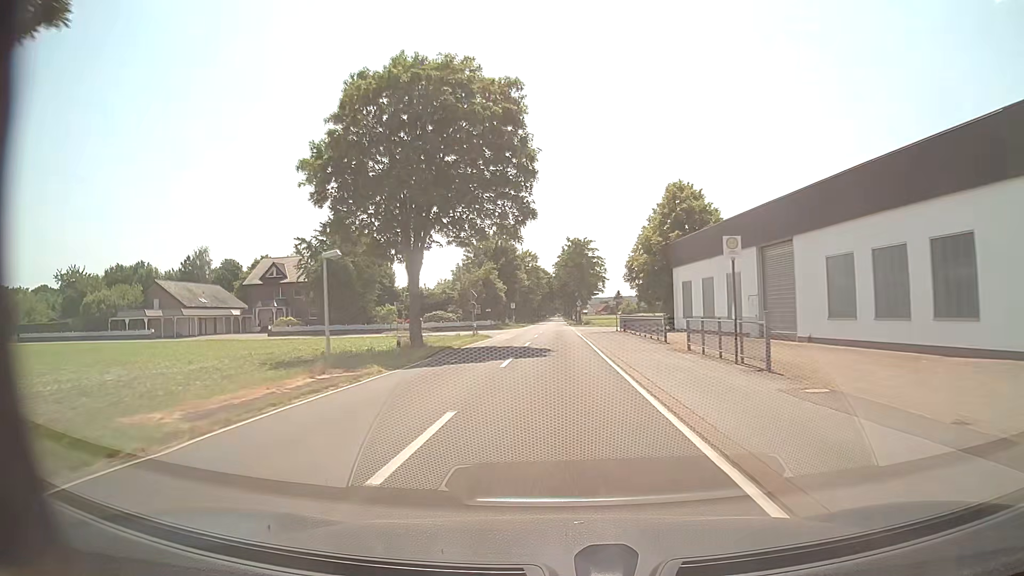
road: tertiary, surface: asphalt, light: Day
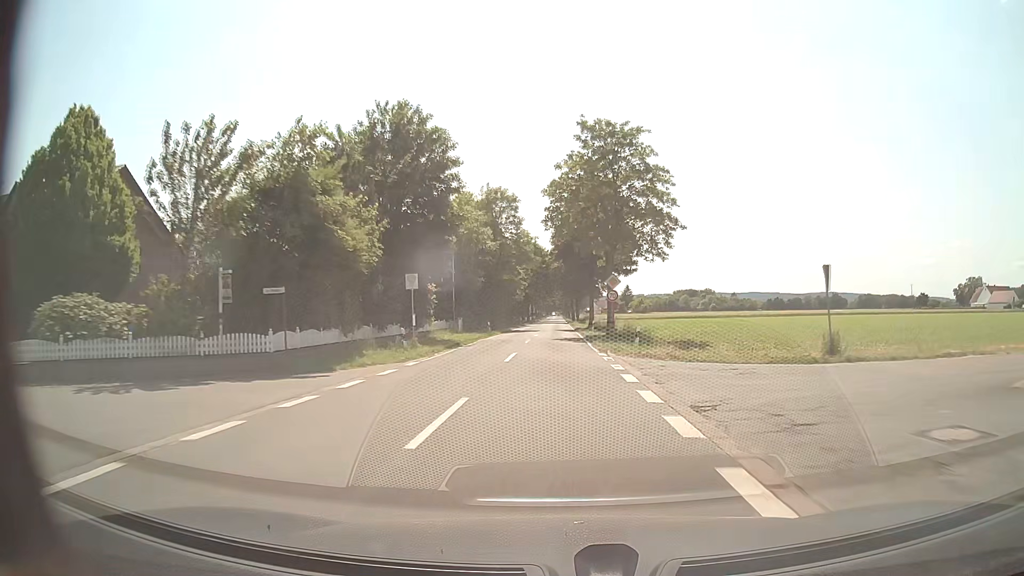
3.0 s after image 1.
(+0.2, +59.1) m; 0°
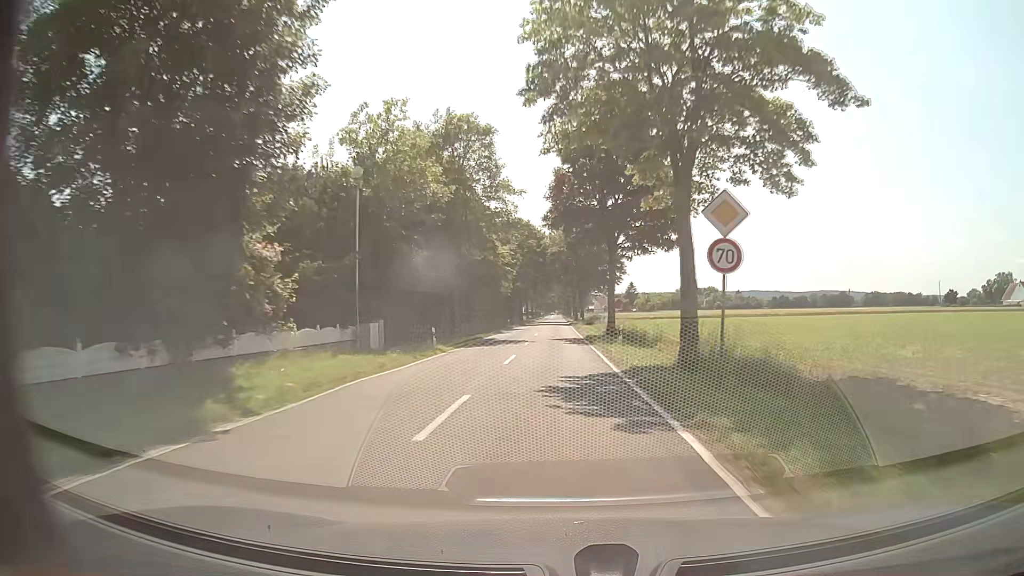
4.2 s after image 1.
(+0.1, +23.6) m; 0°
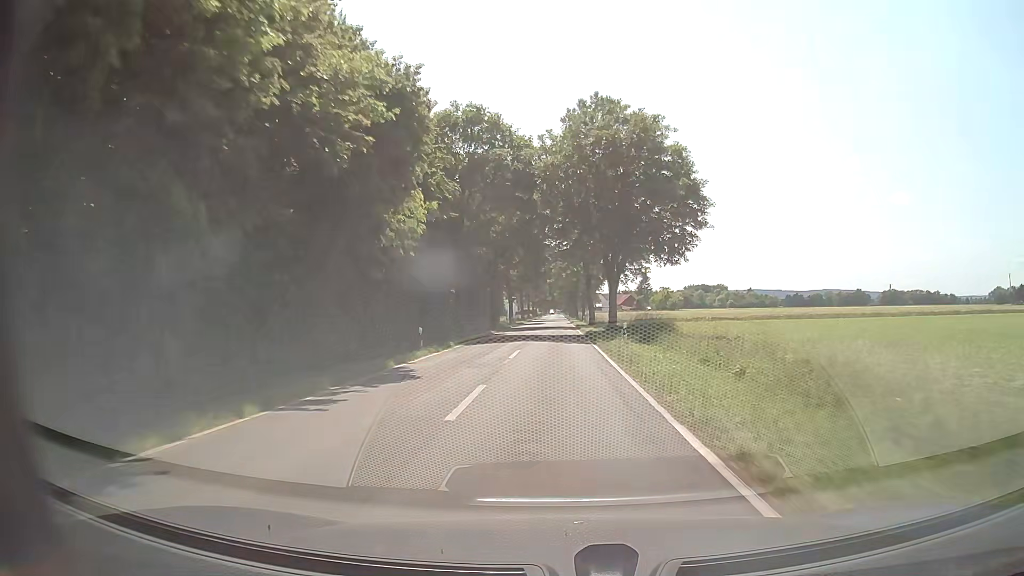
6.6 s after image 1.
(-0.1, +47.3) m; 0°
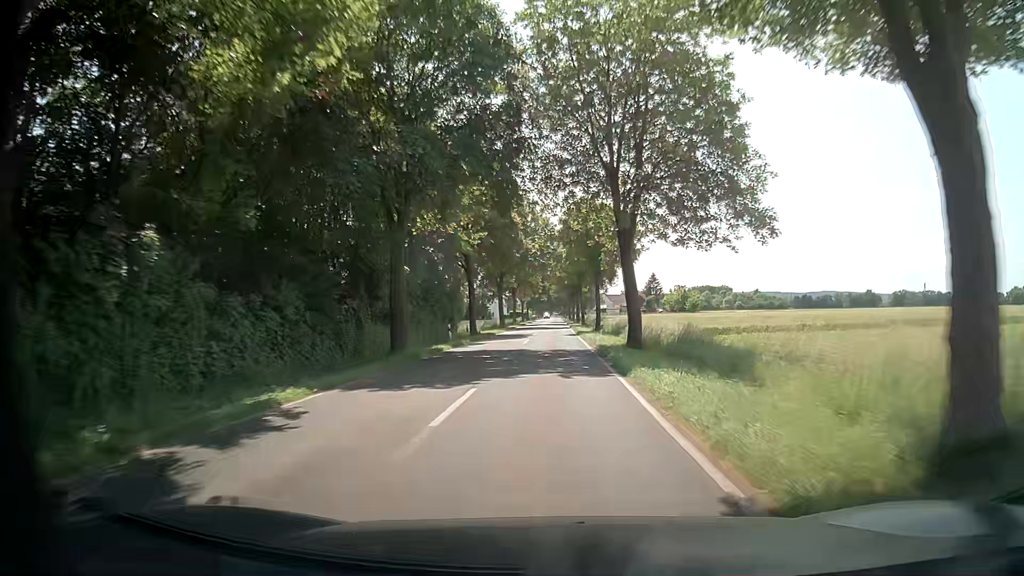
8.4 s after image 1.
(+0.1, +35.5) m; 0°
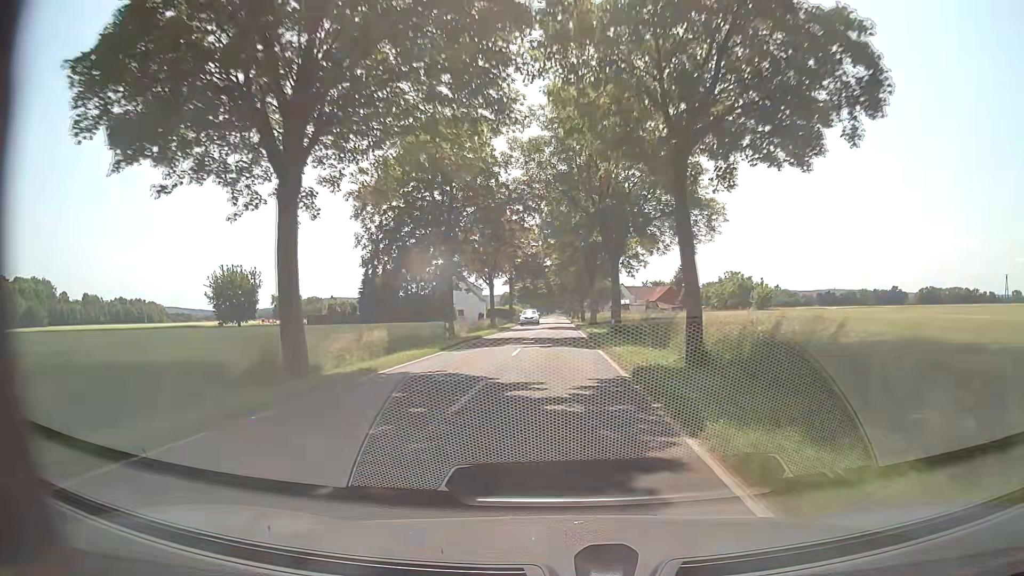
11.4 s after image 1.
(+0.1, +59.0) m; 0°
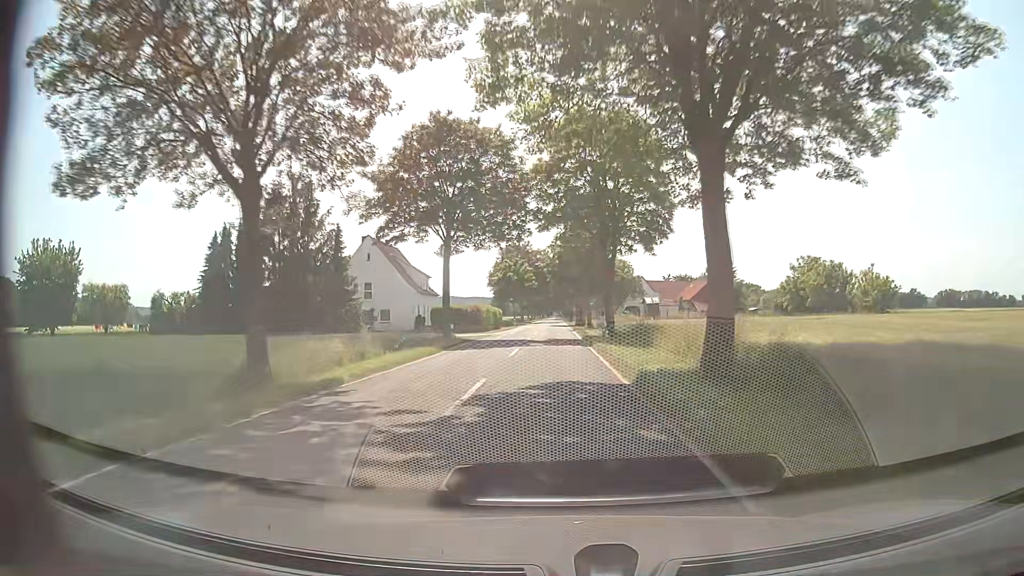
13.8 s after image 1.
(+0.2, +47.2) m; 0°
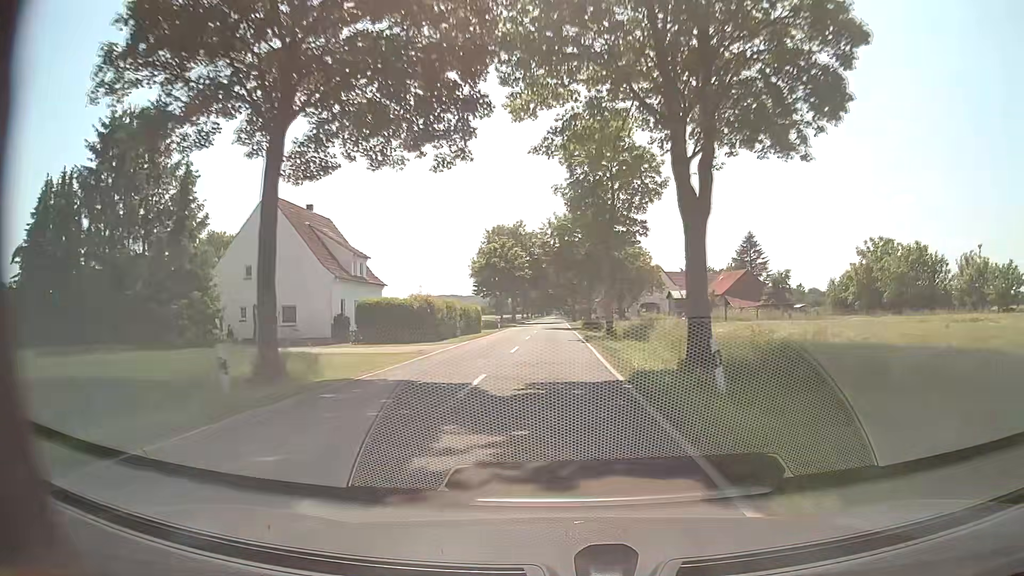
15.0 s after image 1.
(+0.1, +23.5) m; 0°
(0, +10) (0, +20) (0, +30) (0, +40) (0, +50) (0, +60) (-1, +70) (-1, +80) (-1, +90) (-1, +100) m
